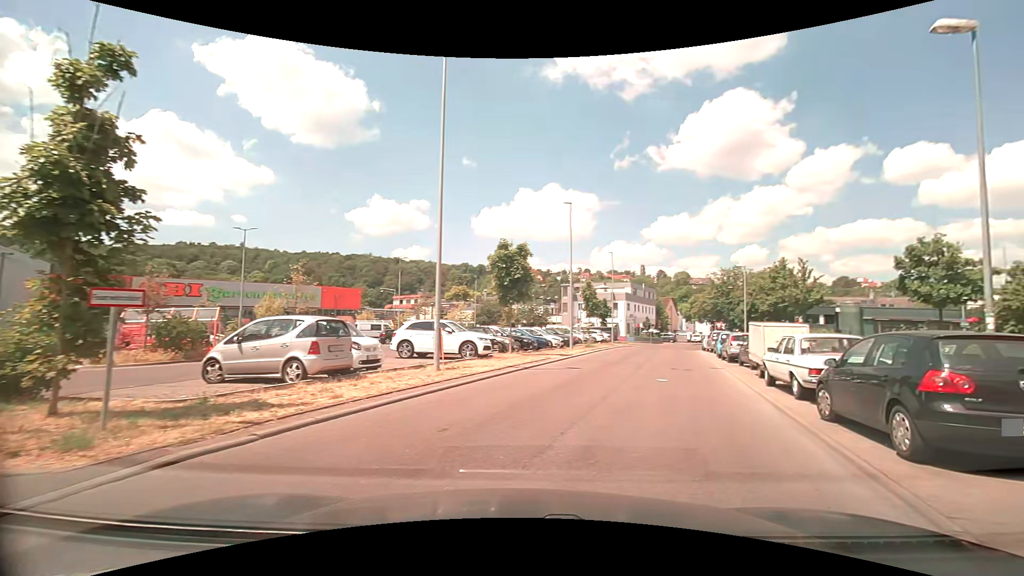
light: Day
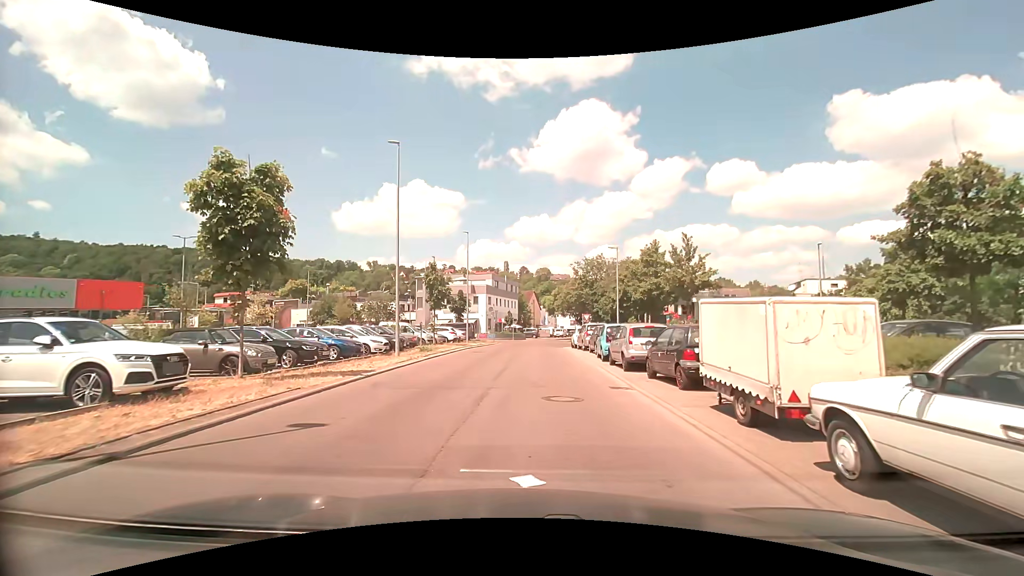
(+2.5, +10.7) m; +17°
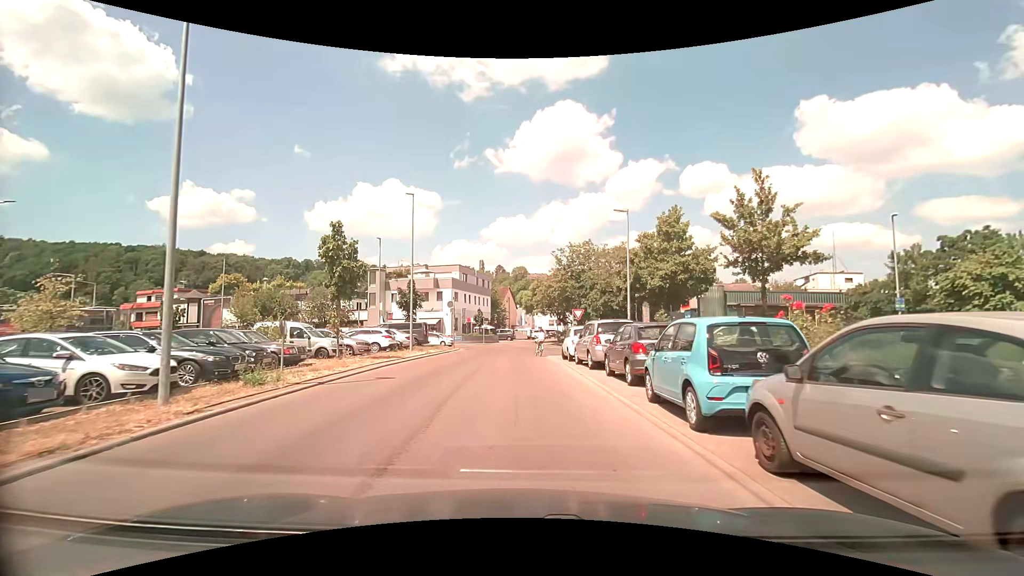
(+0.3, +13.4) m; +2°
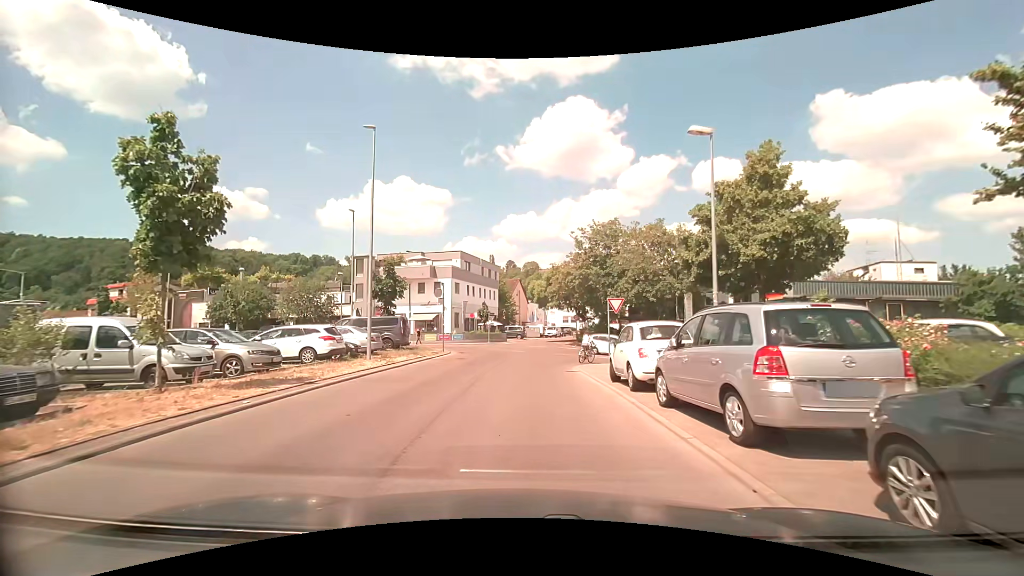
(0.0, +10.6) m; -1°
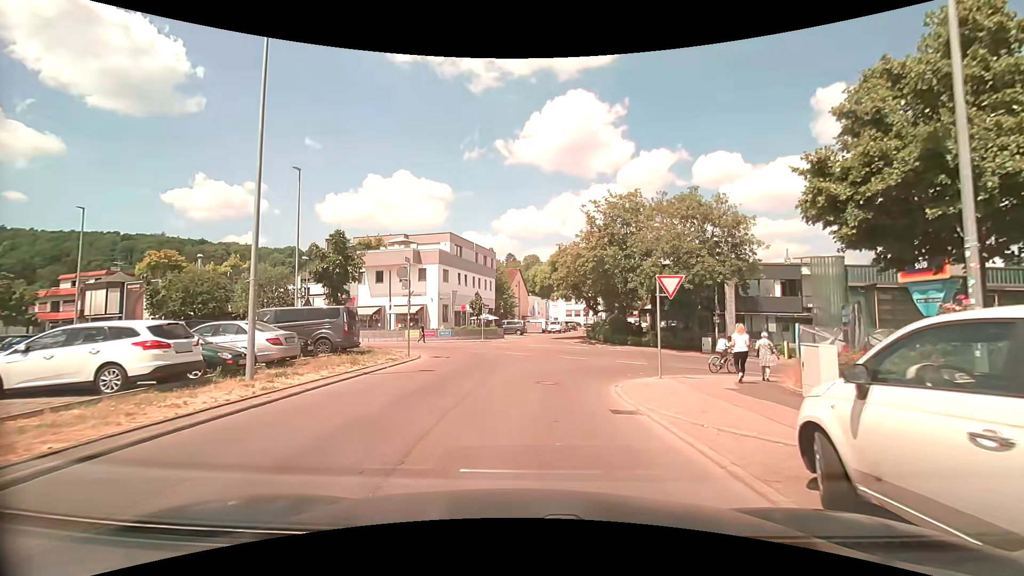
(0.0, +9.1) m; 0°
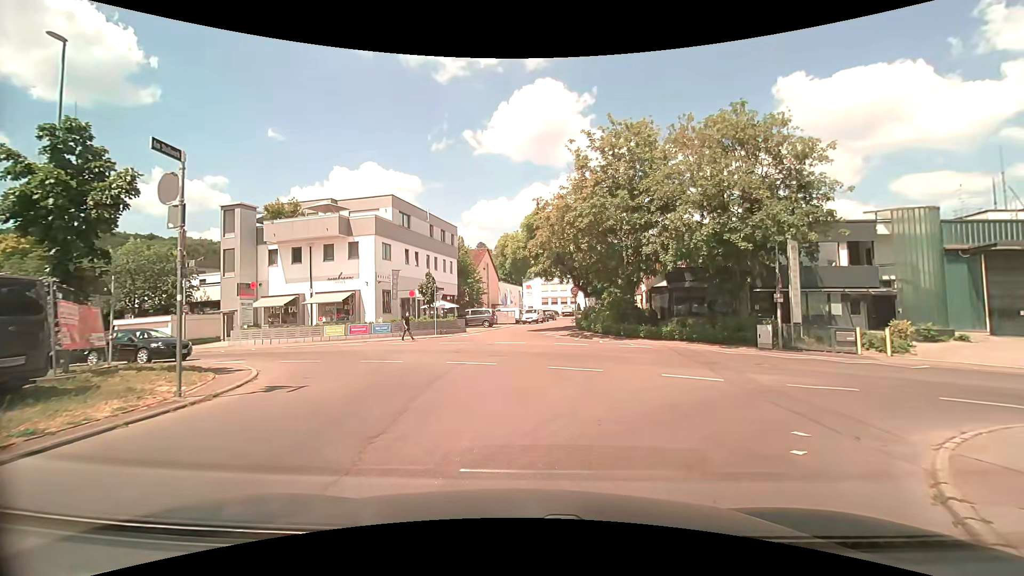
(+0.3, +12.6) m; +4°
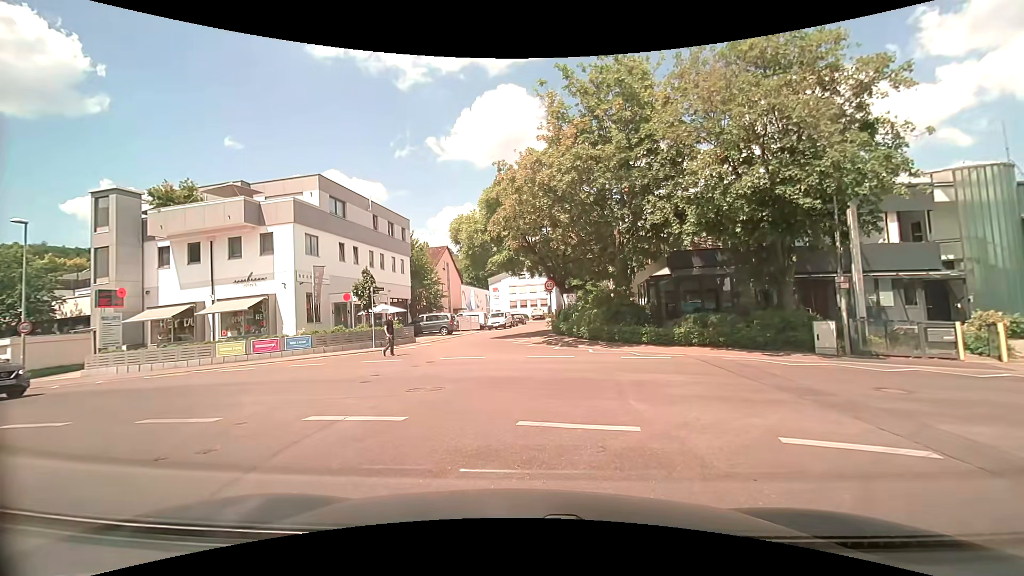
(+0.2, +7.6) m; +3°
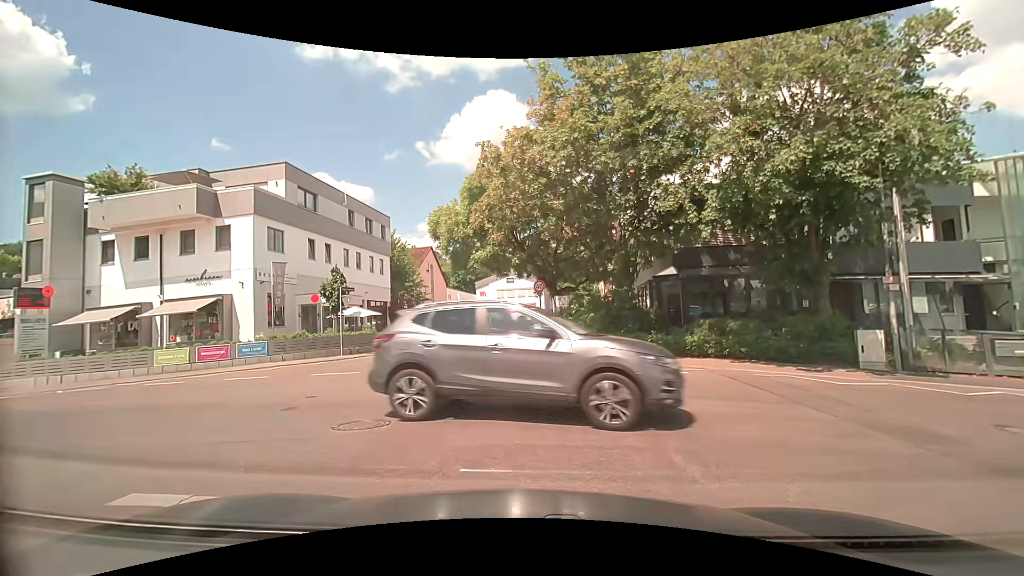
(0.0, +2.9) m; +2°
